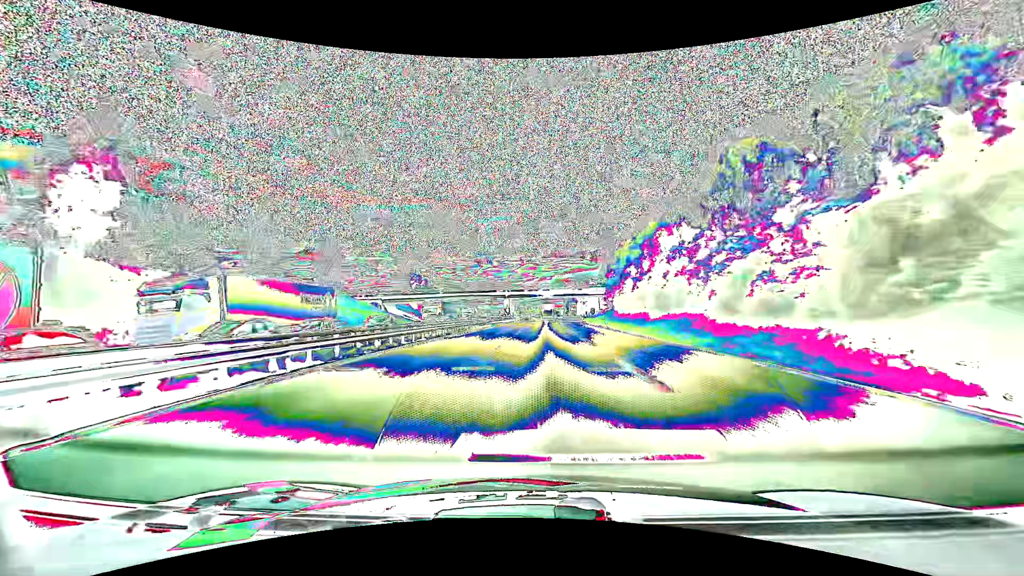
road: motorway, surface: asphalt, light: Day
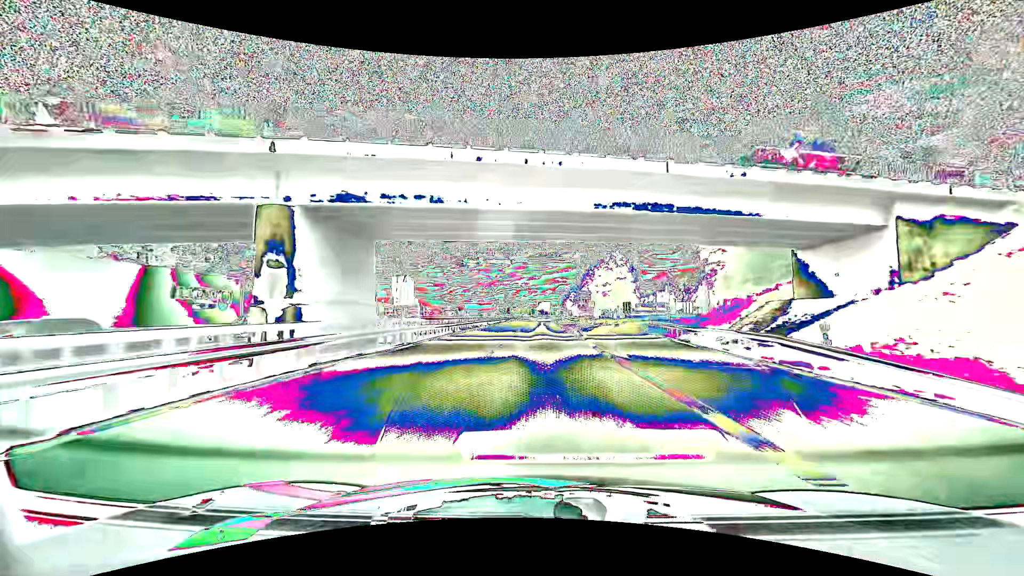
(+0.9, +89.4) m; +1°
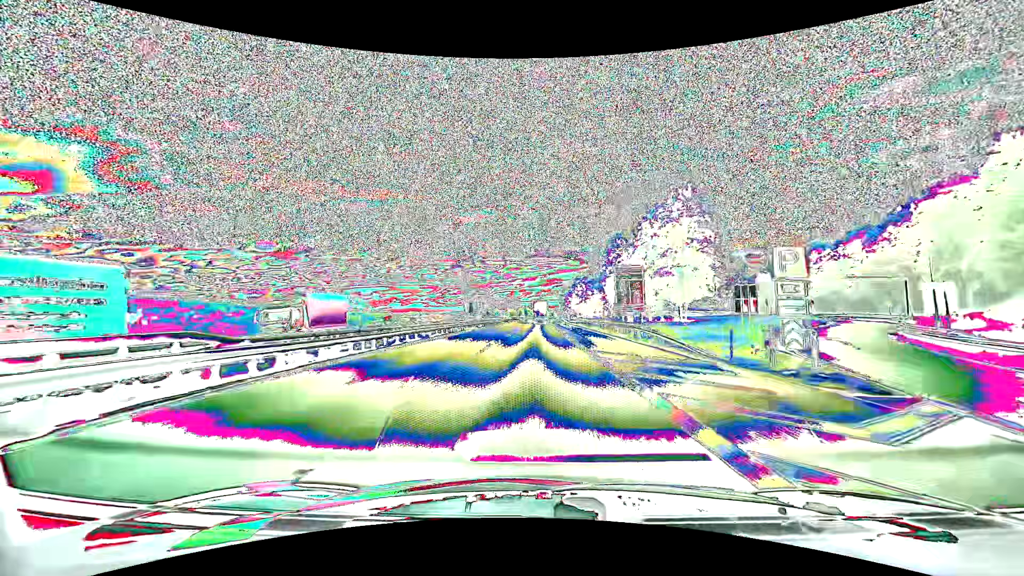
(+0.5, +53.8) m; +1°
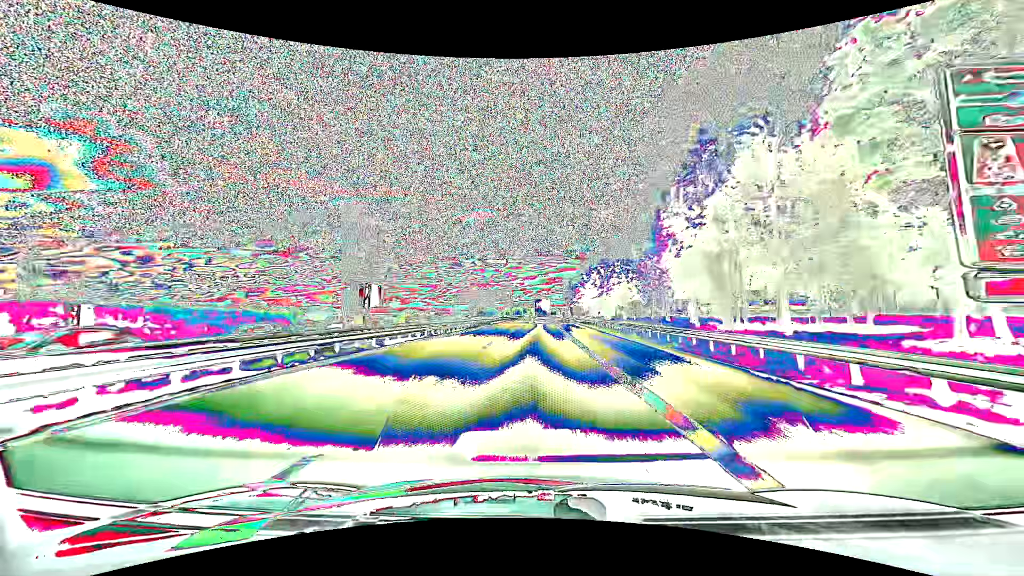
(0.0, +35.8) m; 0°
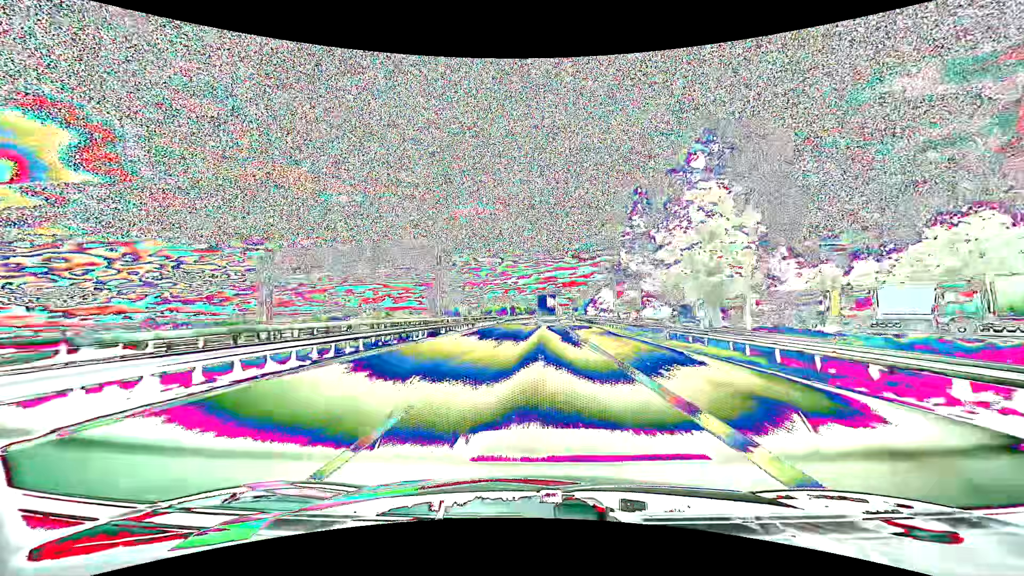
(+0.4, +88.1) m; +1°
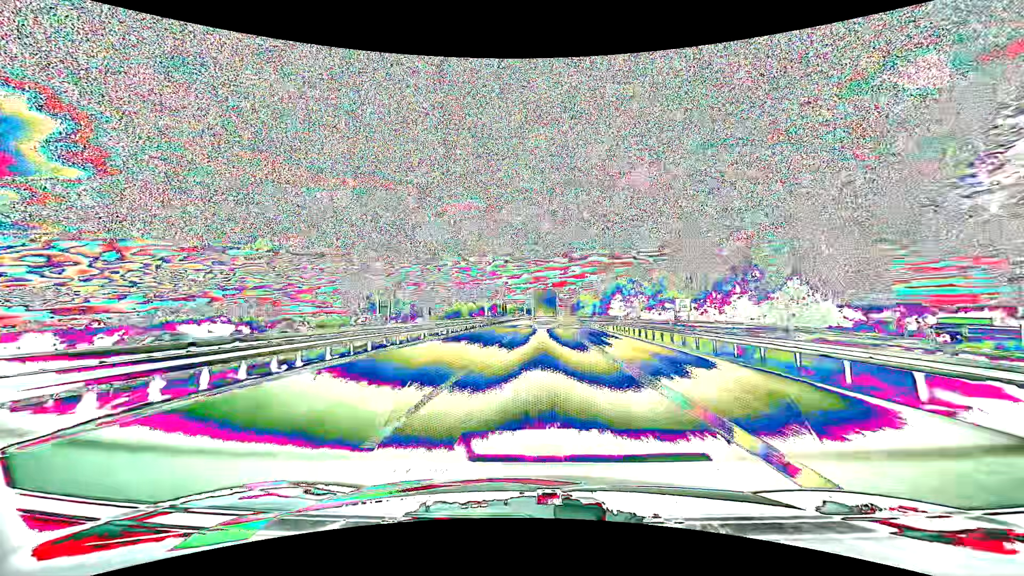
(+0.5, +67.9) m; +1°
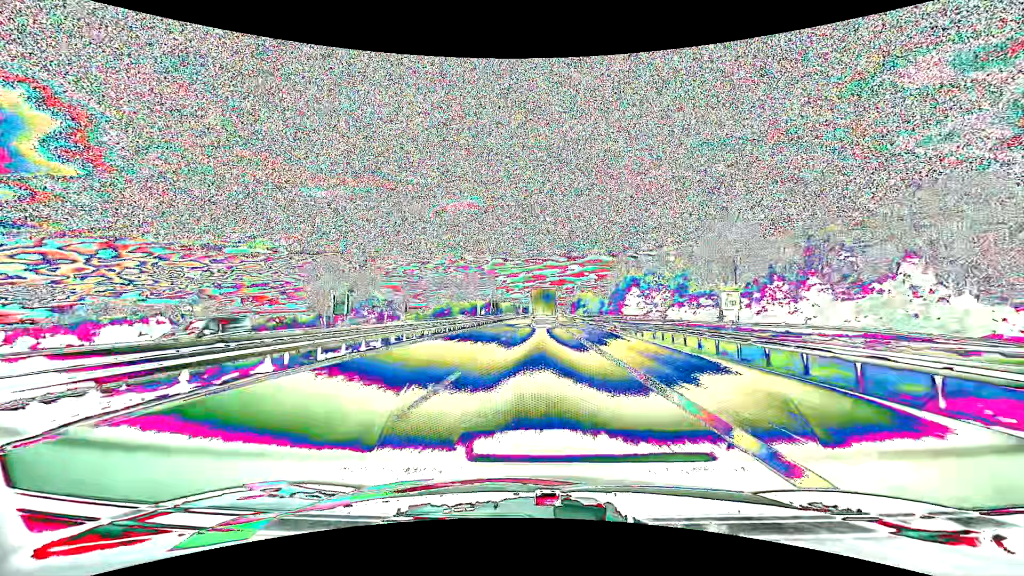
(0.0, +16.5) m; 0°
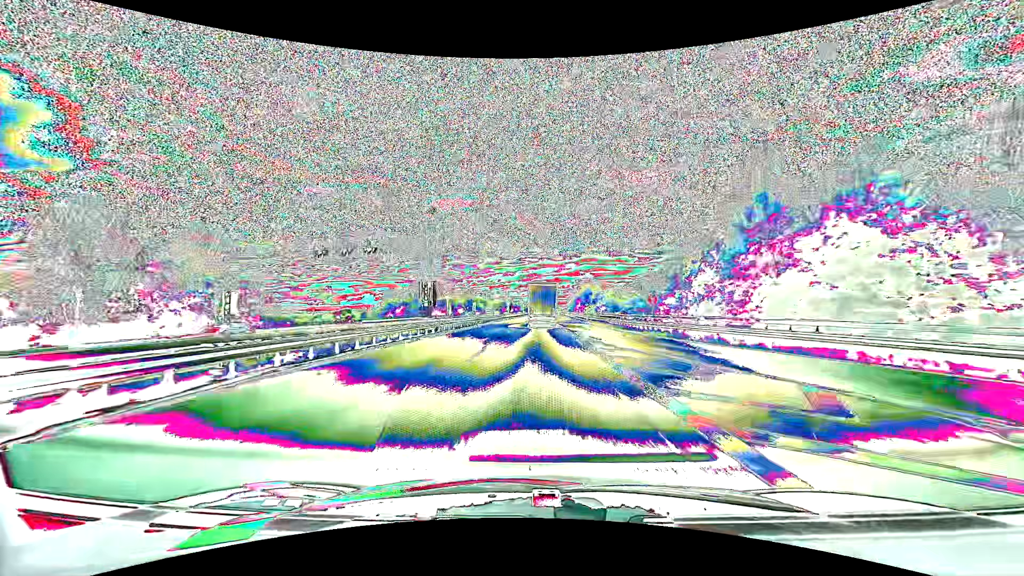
(+0.2, +48.1) m; +1°
(0, +10) (0, +20) (0, +30) (0, +40) (0, +50) (0, +60) (0, +70) (0, +80) (0, +90) (+1, +100) m
